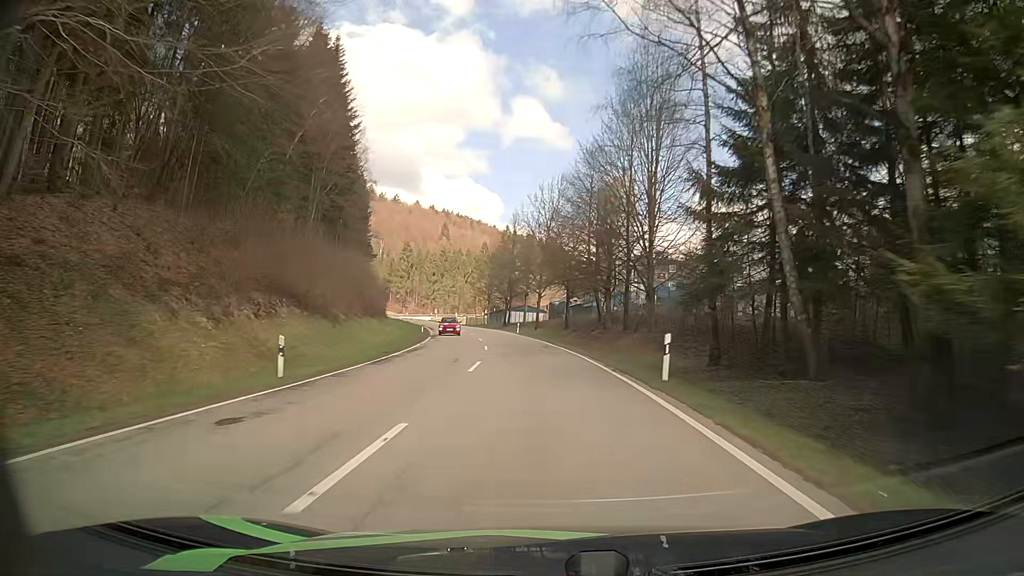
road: secondary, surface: asphalt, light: Day
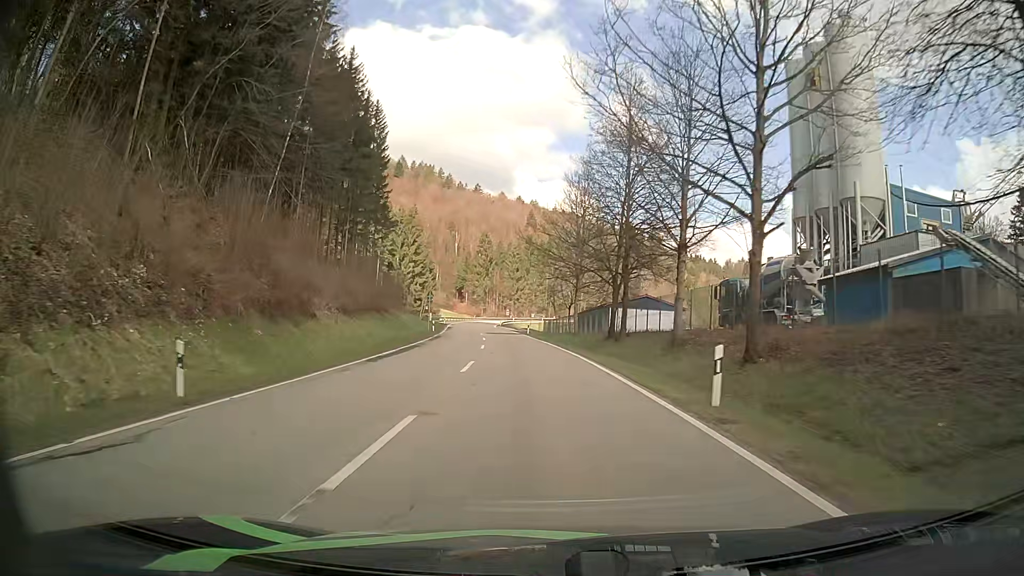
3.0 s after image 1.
(-3.7, +52.3) m; -8°
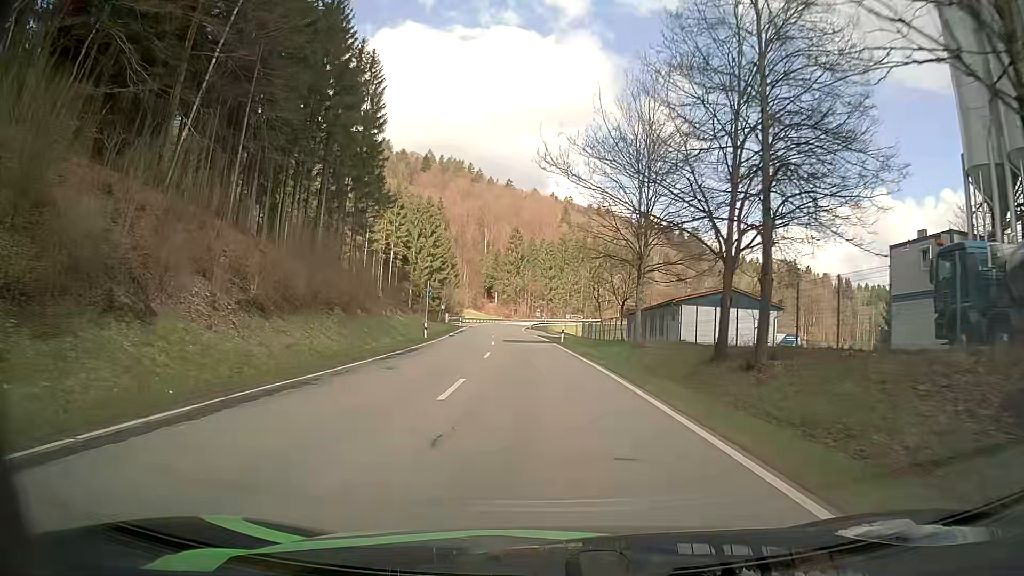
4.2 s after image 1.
(-0.5, +18.8) m; -3°
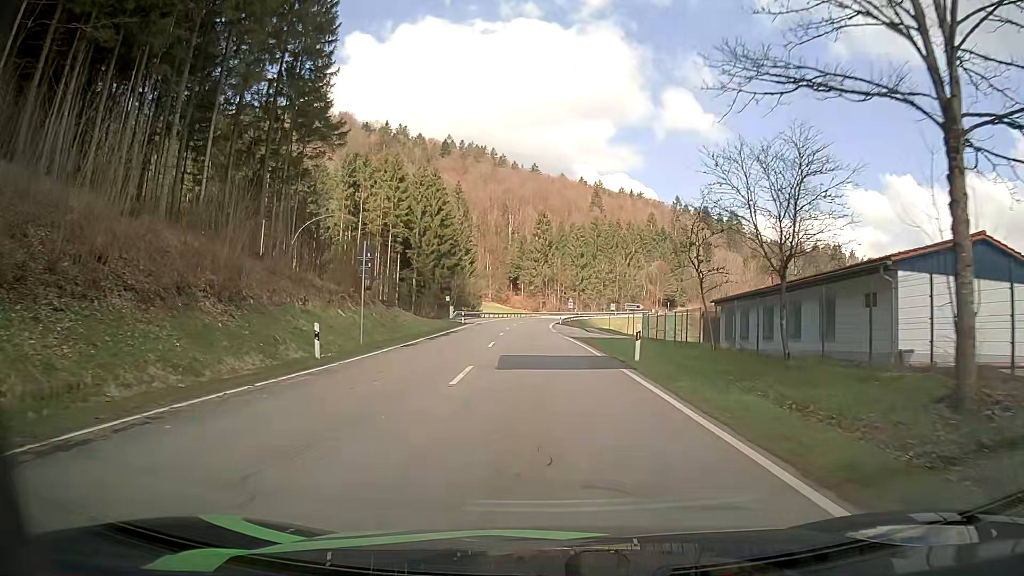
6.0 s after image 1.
(-0.7, +24.4) m; -3°
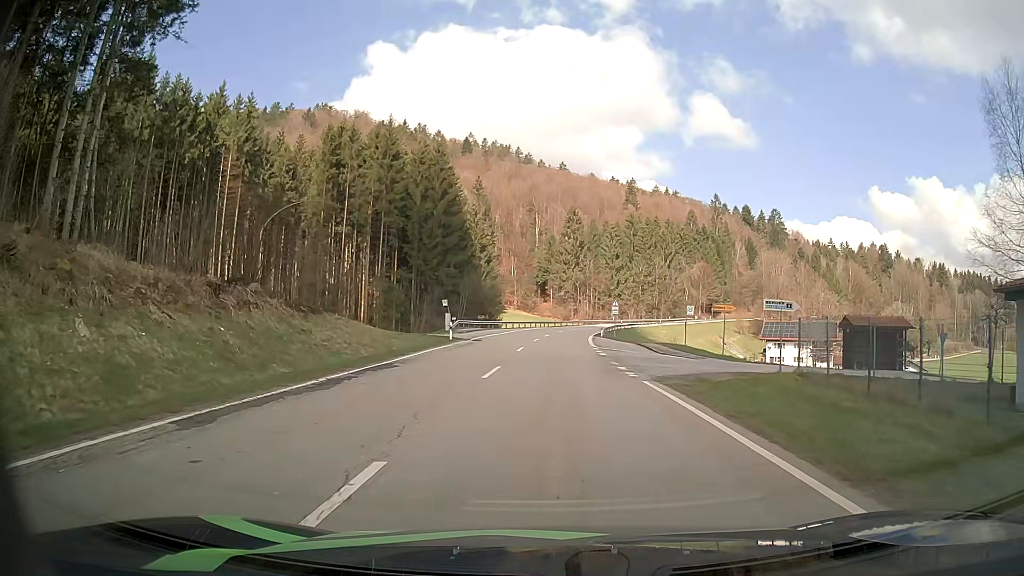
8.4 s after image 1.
(-0.7, +23.3) m; -2°
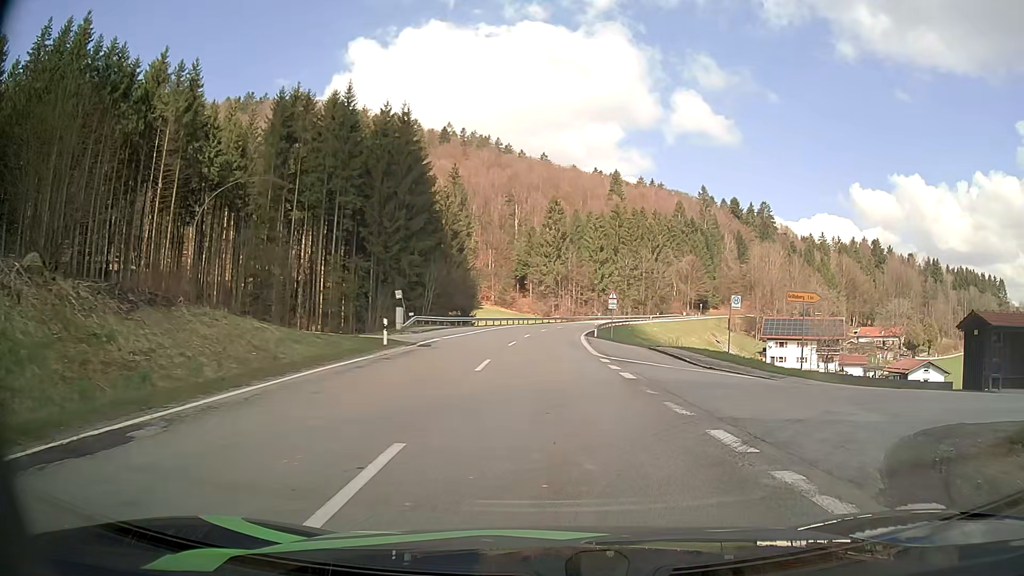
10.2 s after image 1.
(-0.2, +12.5) m; +2°
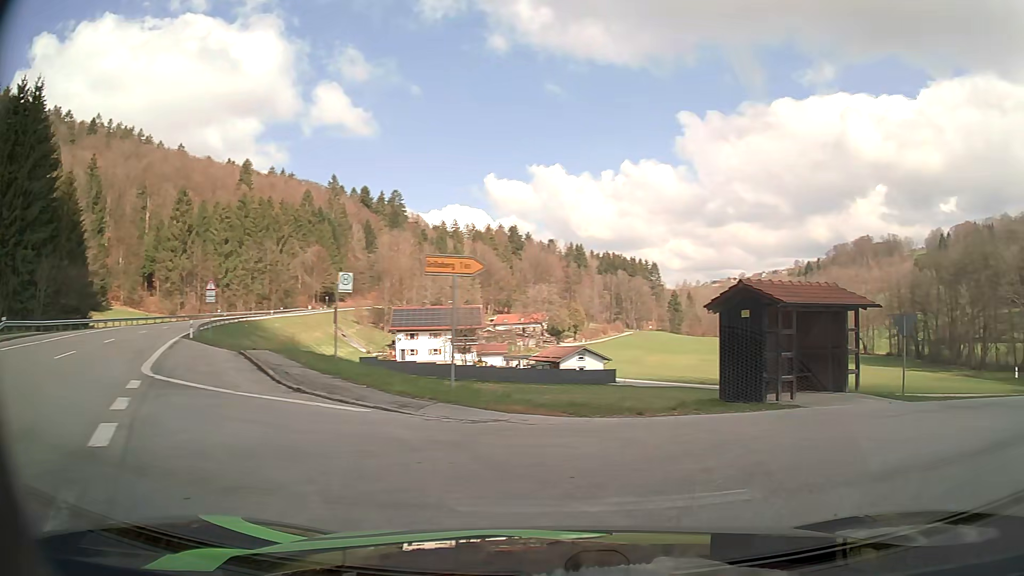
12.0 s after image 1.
(+2.1, +8.9) m; +34°
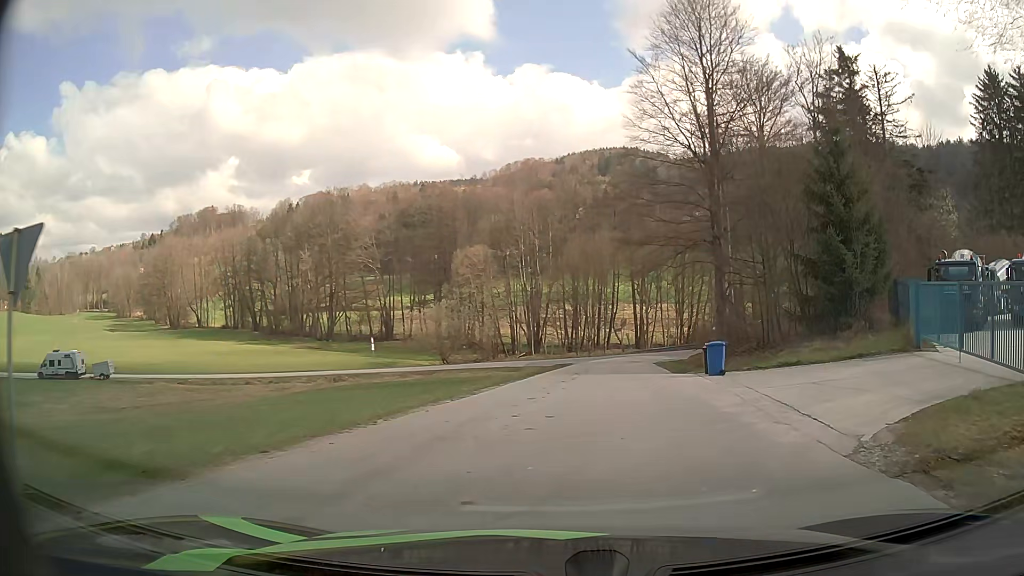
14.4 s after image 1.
(+7.0, +11.2) m; +54°
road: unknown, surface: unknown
(+1, +10) (+2, +20) (+3, +30) (+4, +40) (+6, +50) (+2, +58) (-7, +62) (-17, +62) (-27, +60) (-37, +58) m
